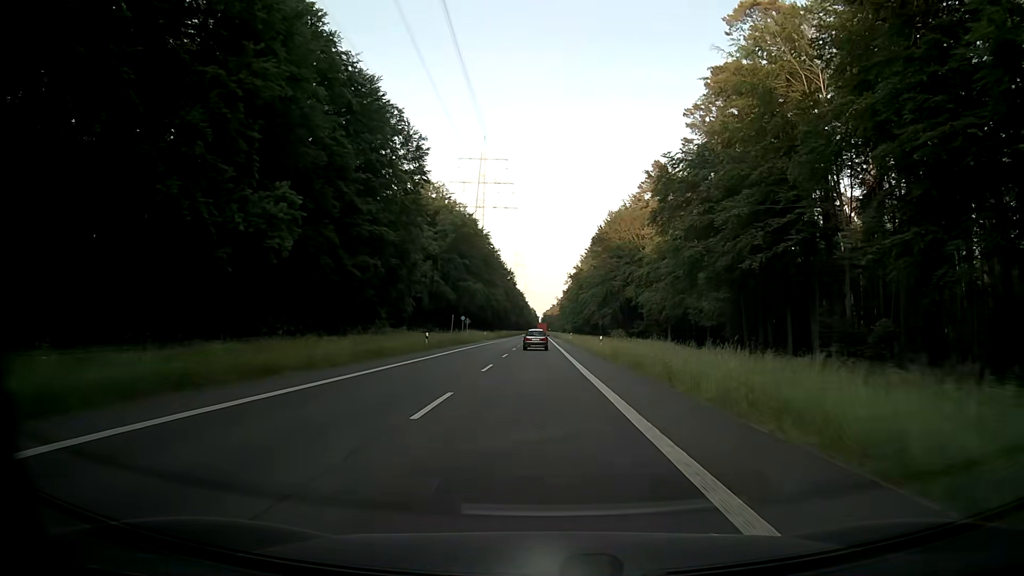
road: secondary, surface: asphalt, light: Day
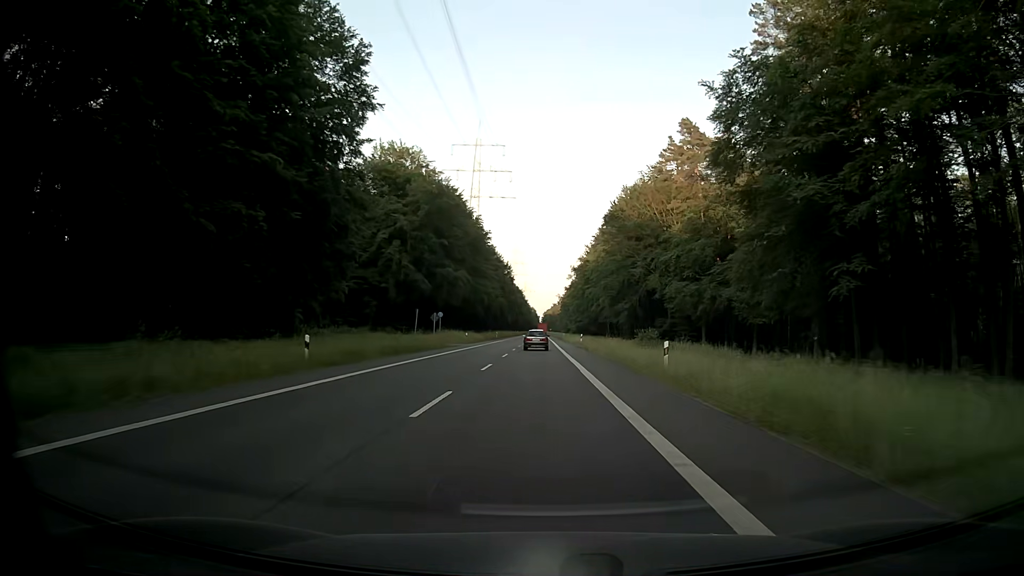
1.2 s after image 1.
(-0.1, +23.9) m; 0°
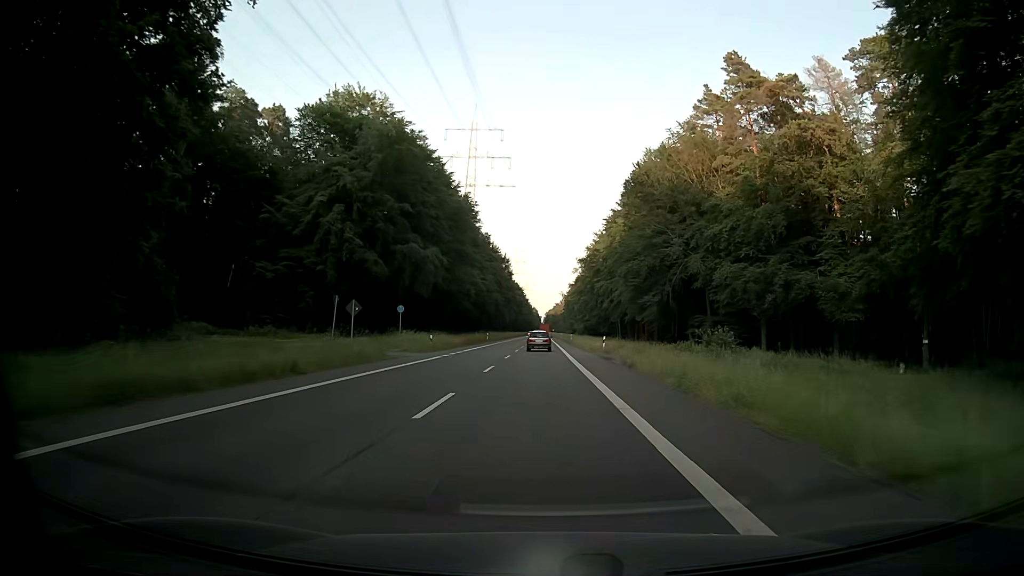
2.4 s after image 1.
(-0.1, +24.0) m; 0°
(0, +10) (0, +20) (0, +30) (0, +40) (0, +50) (0, +60) (0, +70) (0, +80) (0, +90) (0, +100) m
